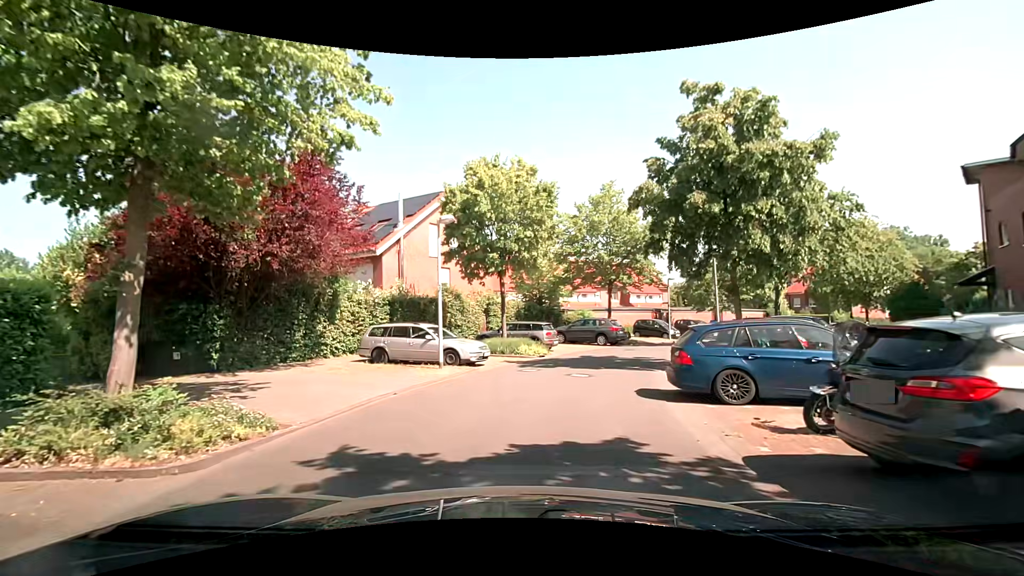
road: residential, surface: asphalt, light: Day
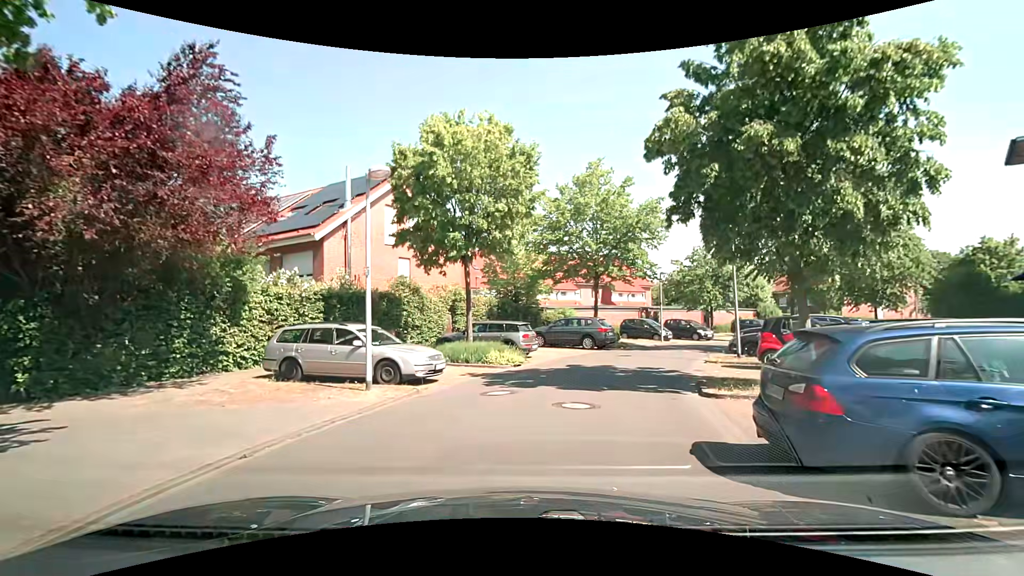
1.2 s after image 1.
(+0.1, +4.8) m; +2°
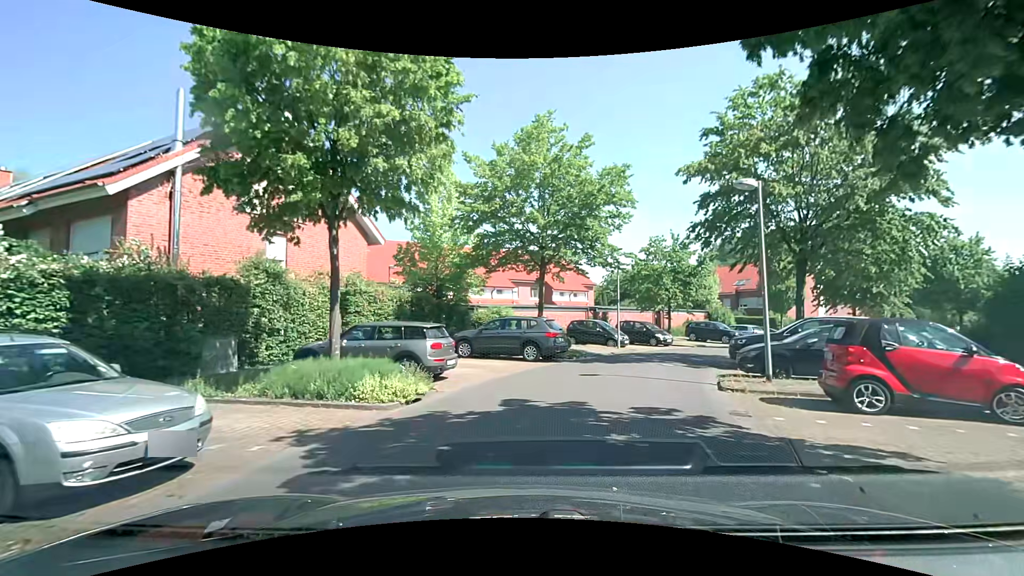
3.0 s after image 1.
(+0.4, +7.2) m; +7°
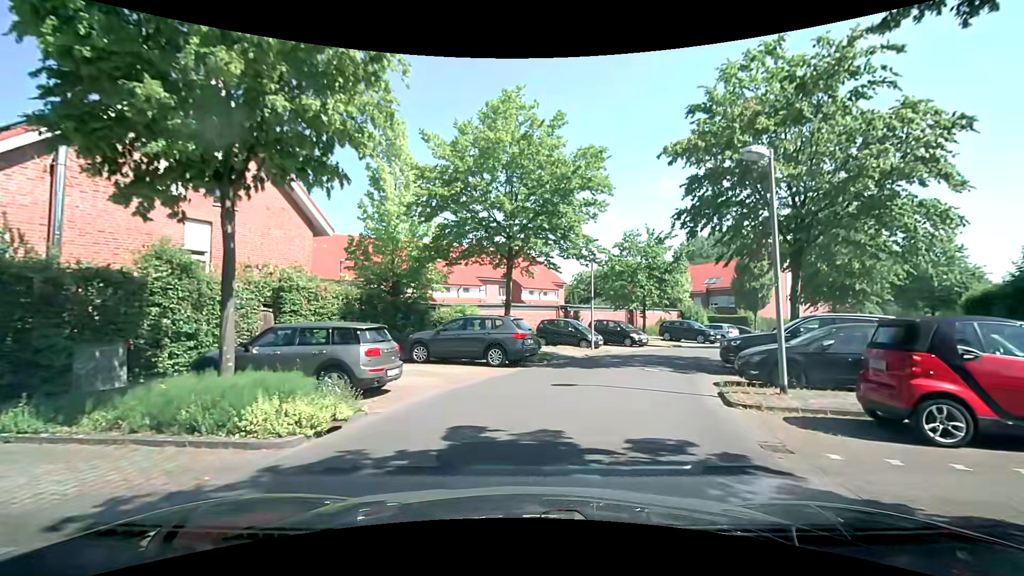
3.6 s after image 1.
(+0.1, +2.4) m; +4°
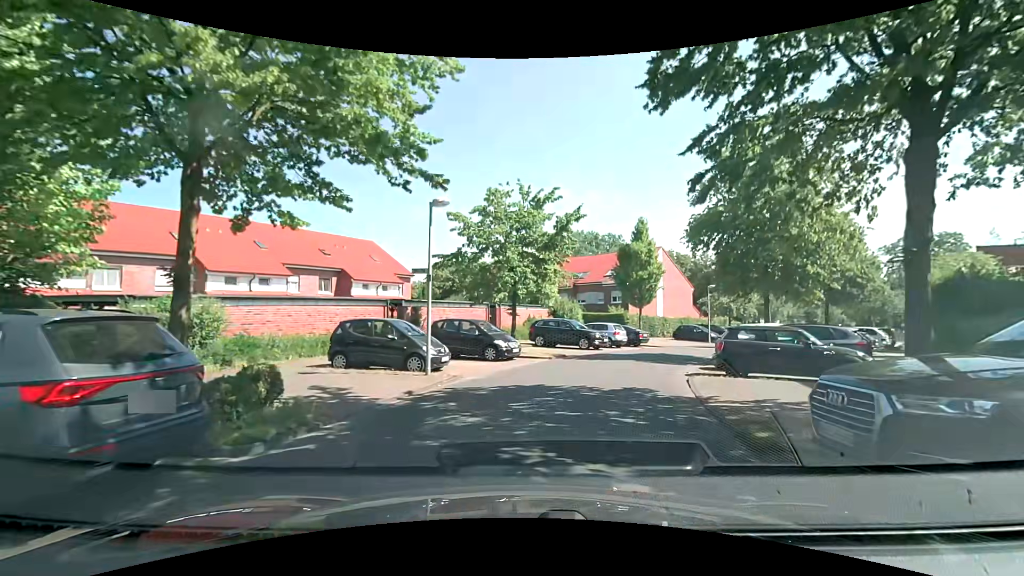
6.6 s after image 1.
(+1.6, +11.7) m; +15°
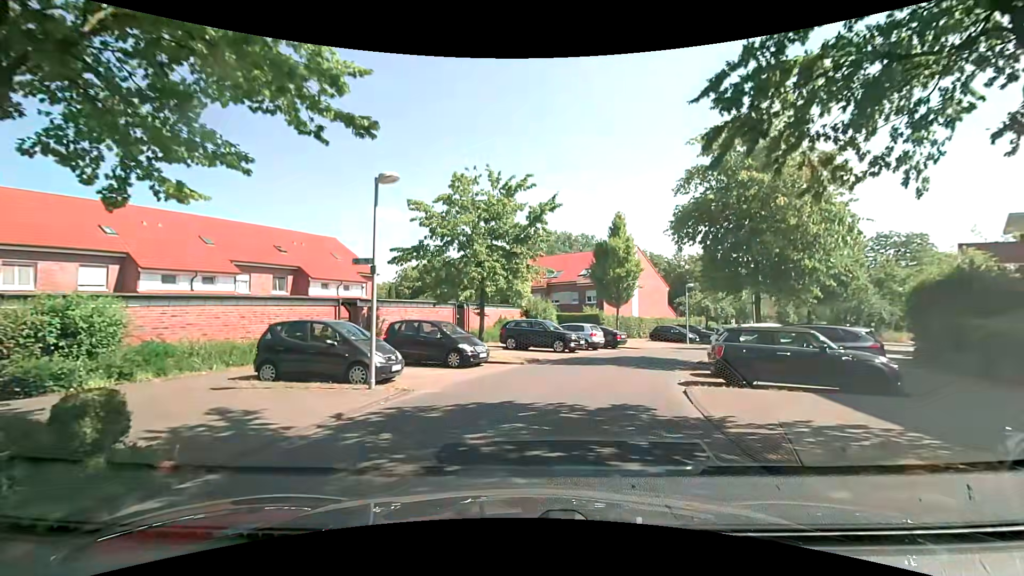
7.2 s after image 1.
(+0.1, +2.3) m; +3°
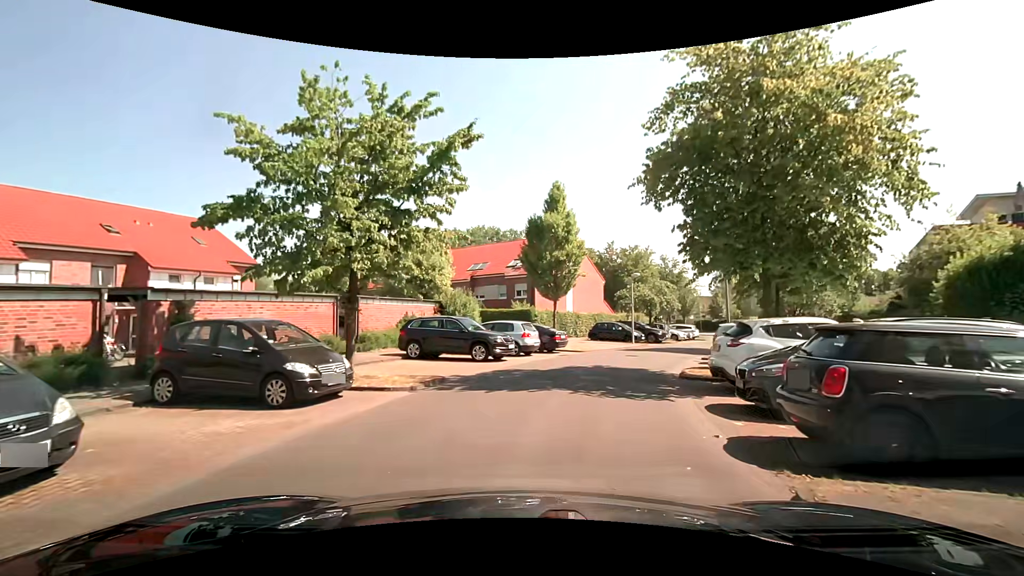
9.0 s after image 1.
(+0.6, +7.4) m; +9°
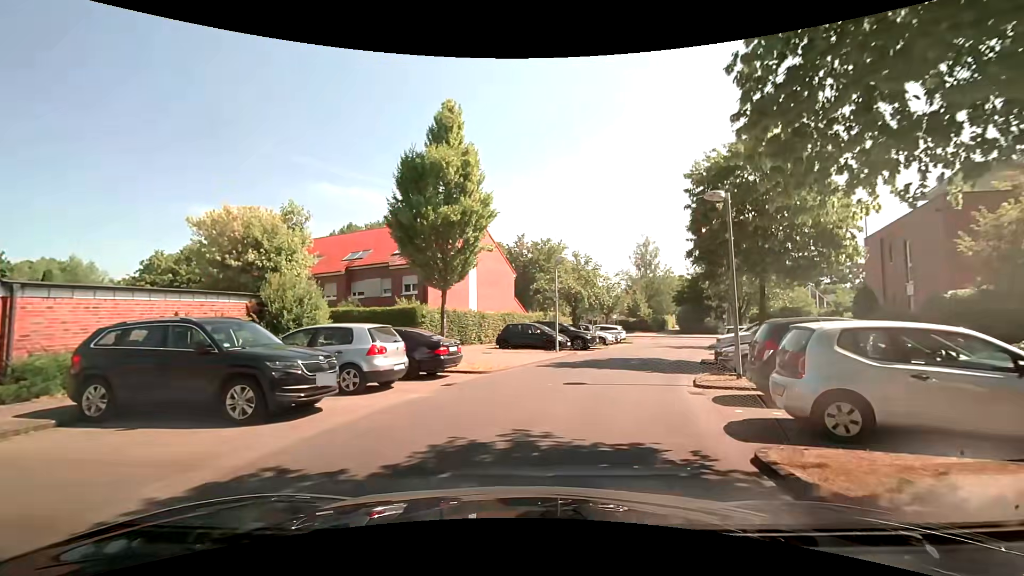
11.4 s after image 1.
(+0.8, +10.0) m; +9°
